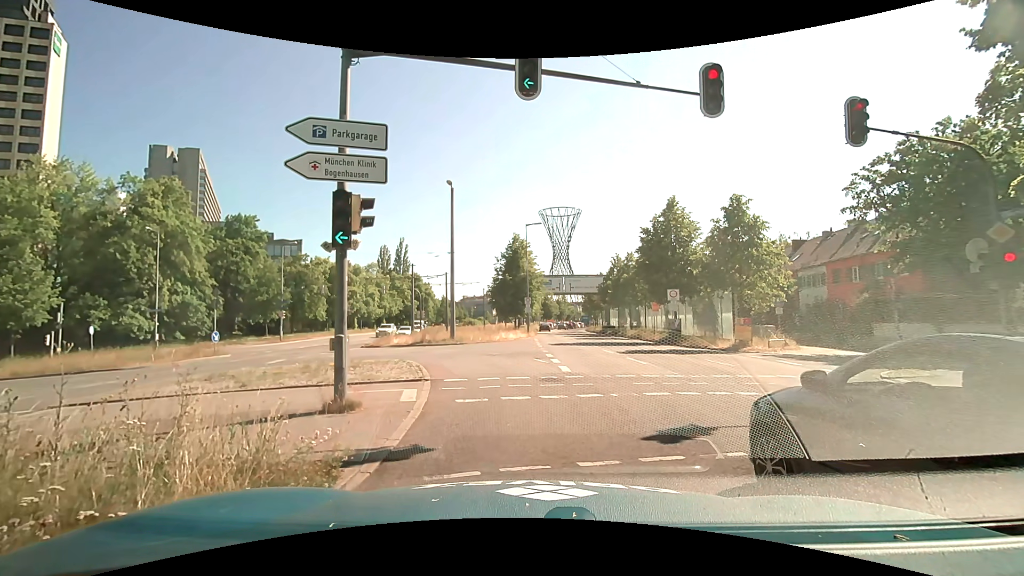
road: primary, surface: asphalt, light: Day
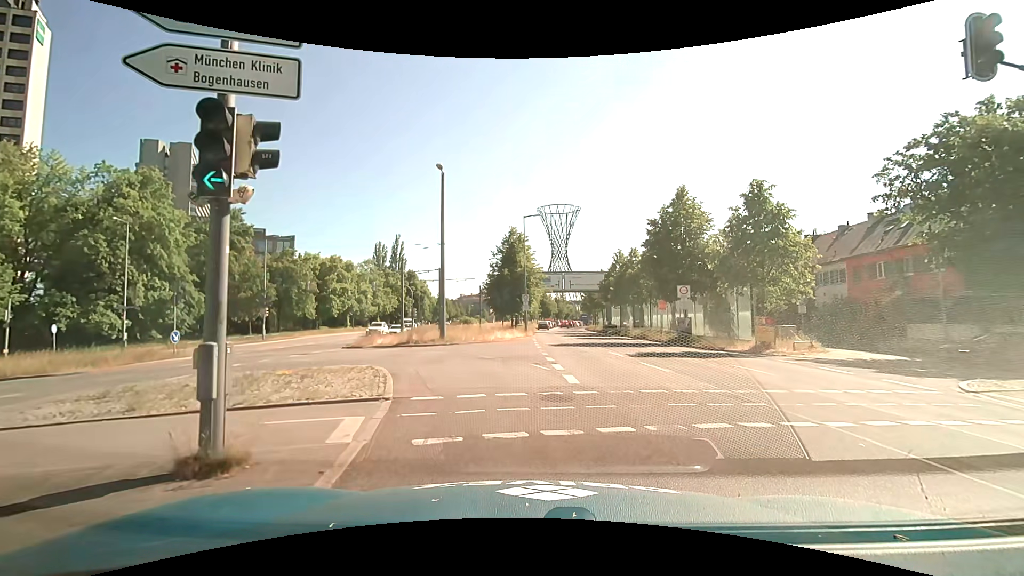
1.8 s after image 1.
(-0.1, +3.2) m; 0°
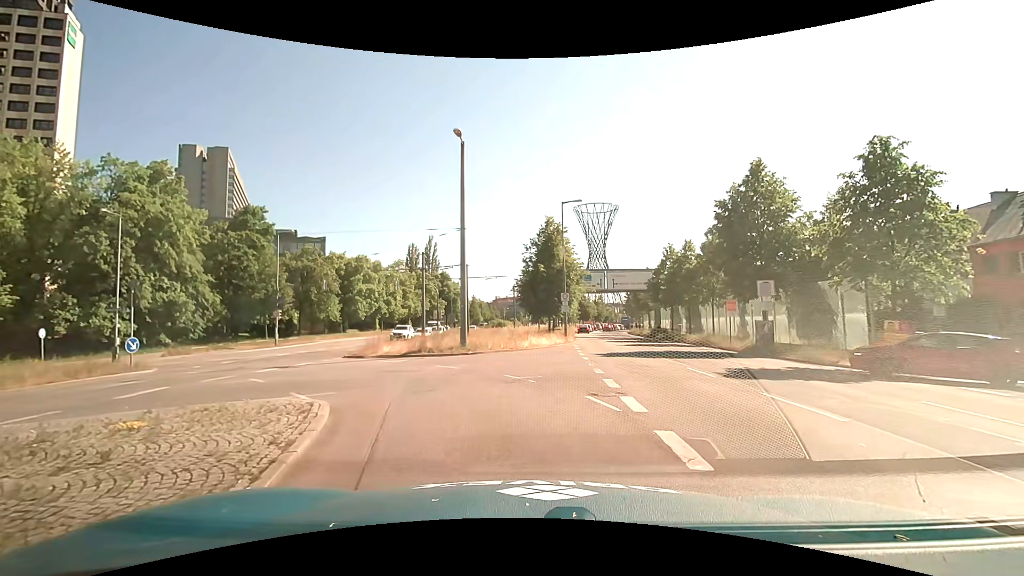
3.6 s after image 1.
(-0.2, +5.9) m; -5°
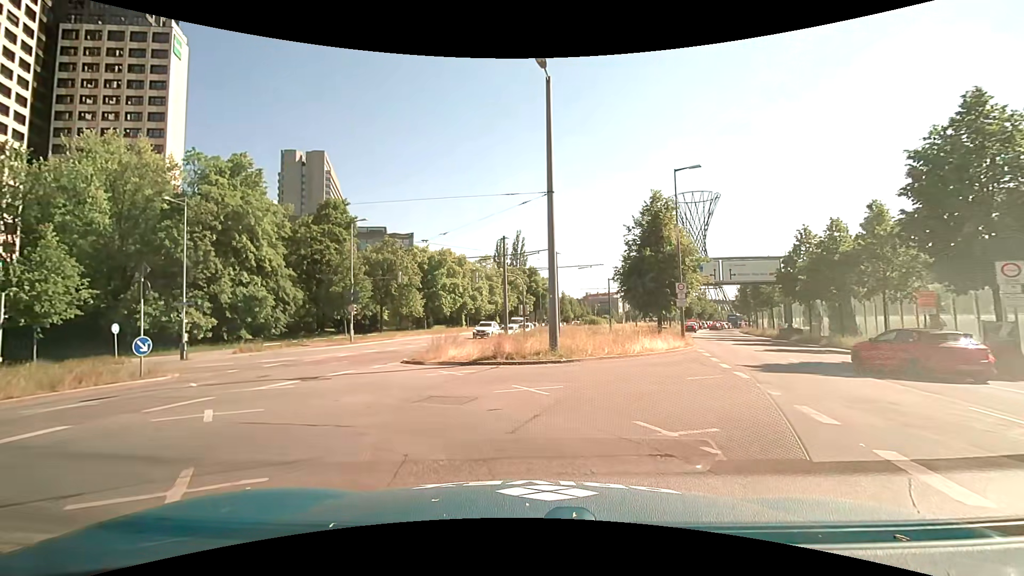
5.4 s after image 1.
(-0.5, +6.3) m; -10°
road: secondary_link
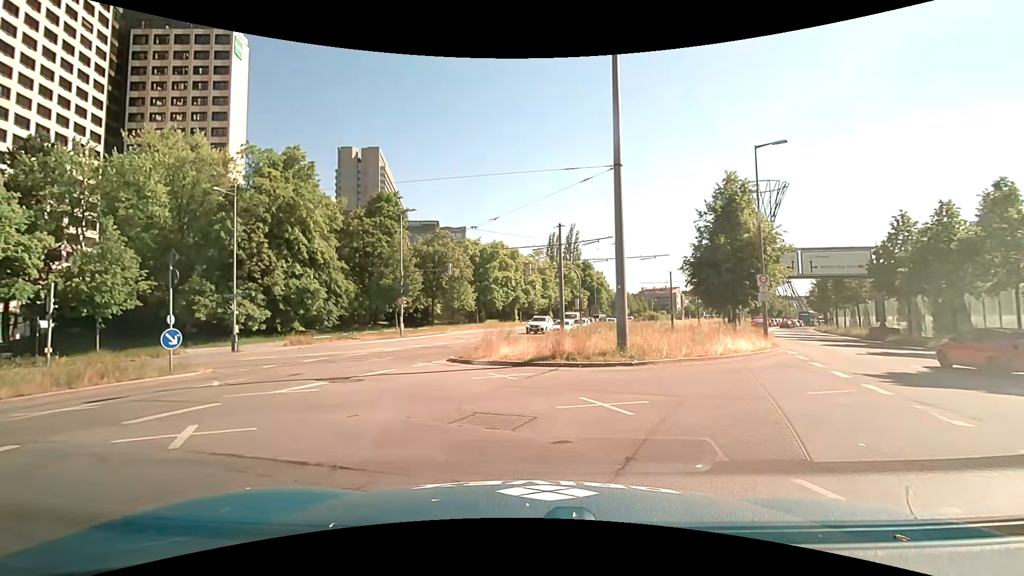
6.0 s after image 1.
(-0.1, +2.3) m; -8°
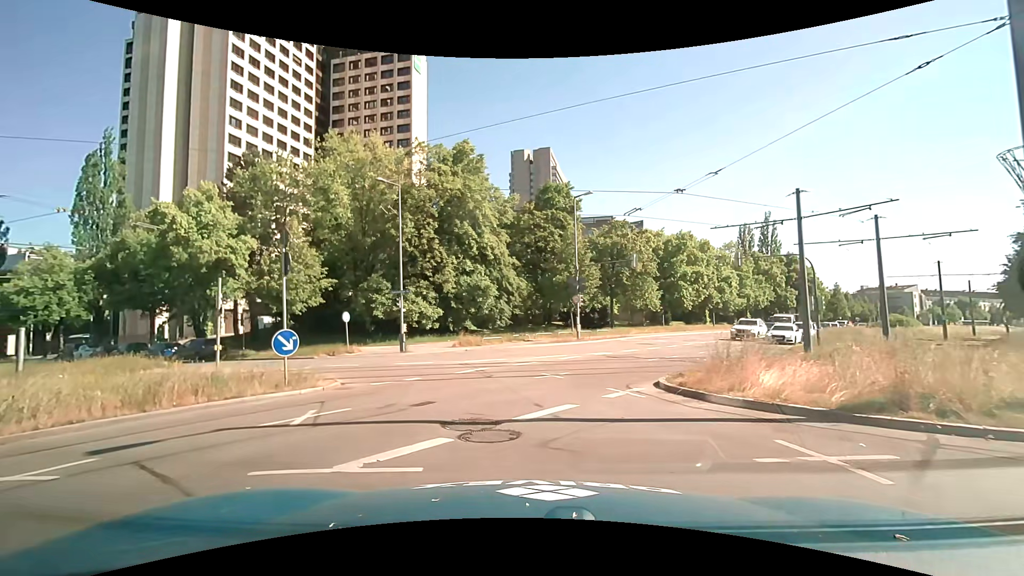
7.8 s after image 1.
(-0.8, +5.9) m; -19°
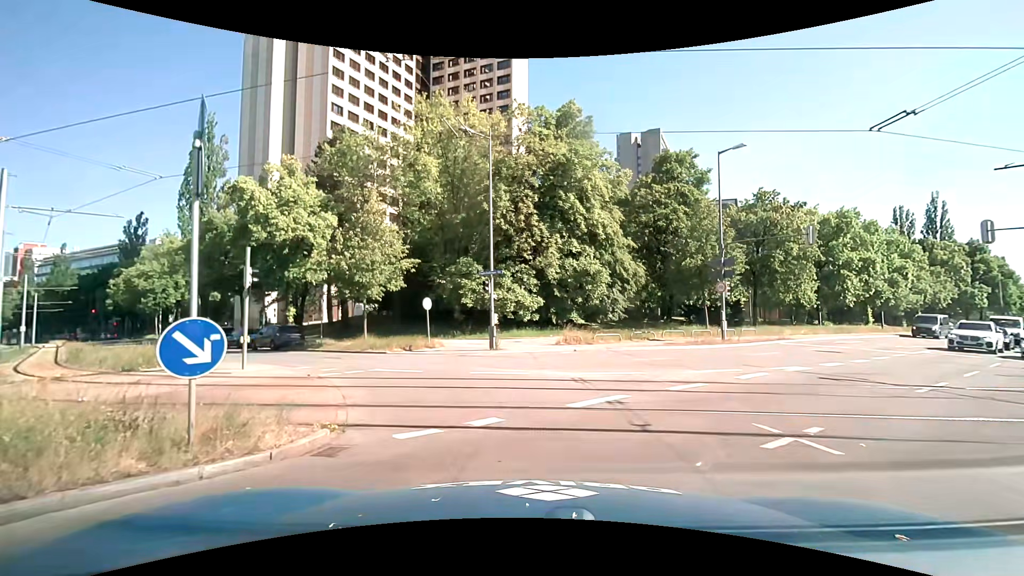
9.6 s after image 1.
(-0.8, +7.3) m; -10°
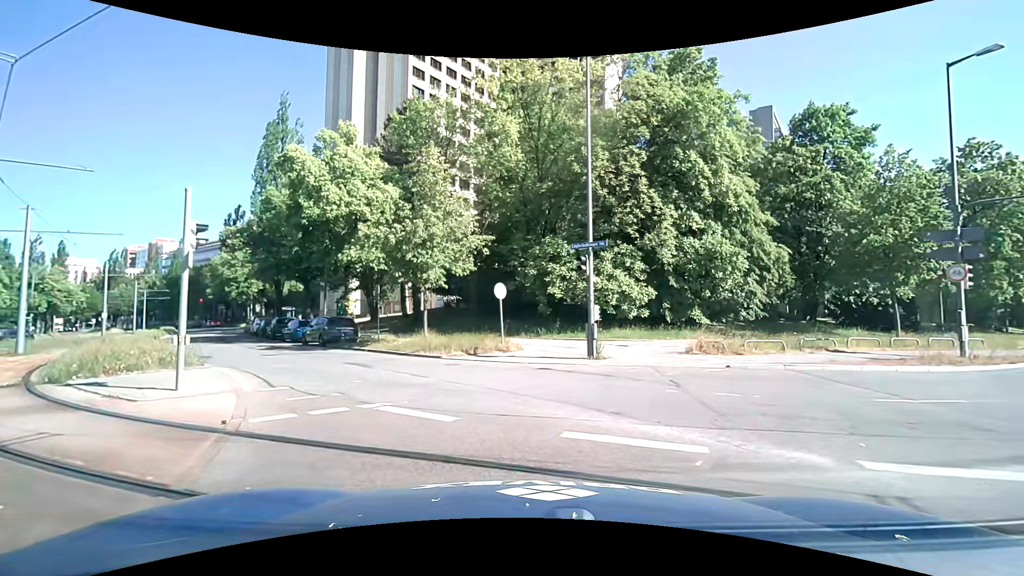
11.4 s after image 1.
(-0.6, +7.3) m; -11°
(-2, +10) (-8, +18) (-15, +25) (-21, +33) (-27, +41) (-32, +49) (-38, +58) (-43, +66) (-49, +75) (-55, +83) m
